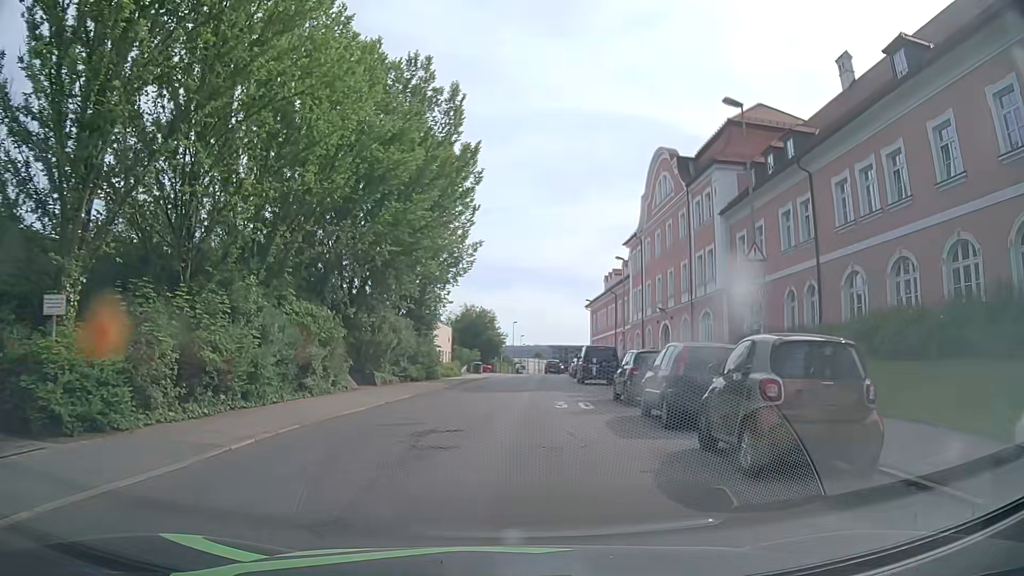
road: tertiary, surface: asphalt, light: Day
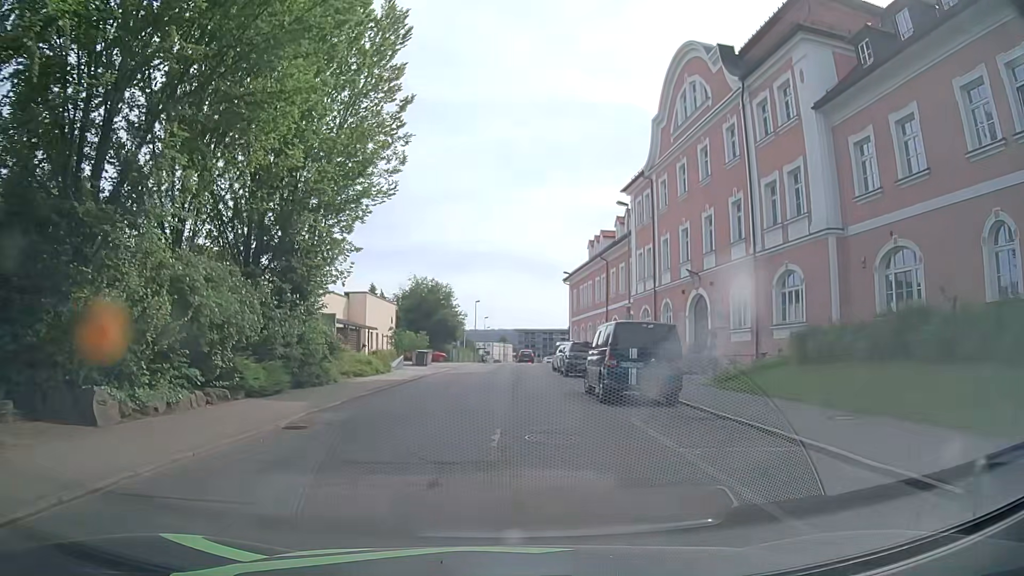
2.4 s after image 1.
(+0.6, +17.7) m; +3°
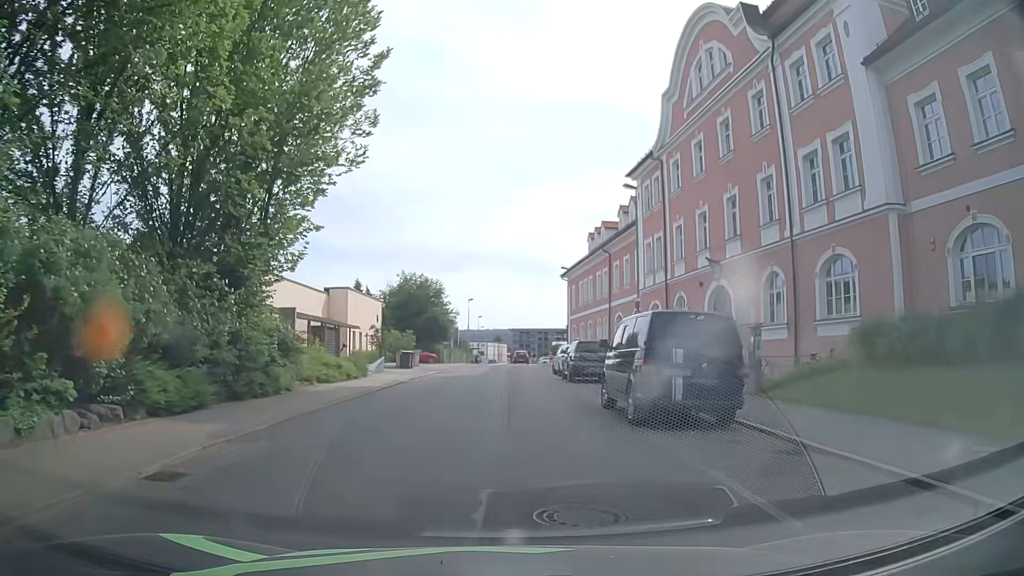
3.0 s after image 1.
(0.0, +4.5) m; 0°
(0, +10) (0, +20) (0, +30) (+1, +40) (+1, +50) (+2, +60) (+3, +70) (+3, +80) (+3, +90) (+3, +100) m
